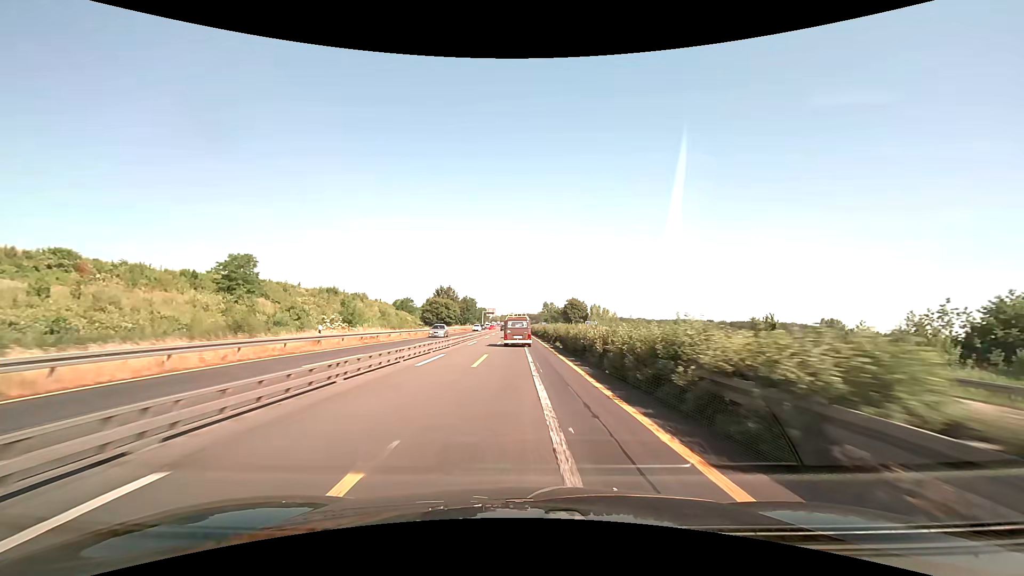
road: motorway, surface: asphalt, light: Day
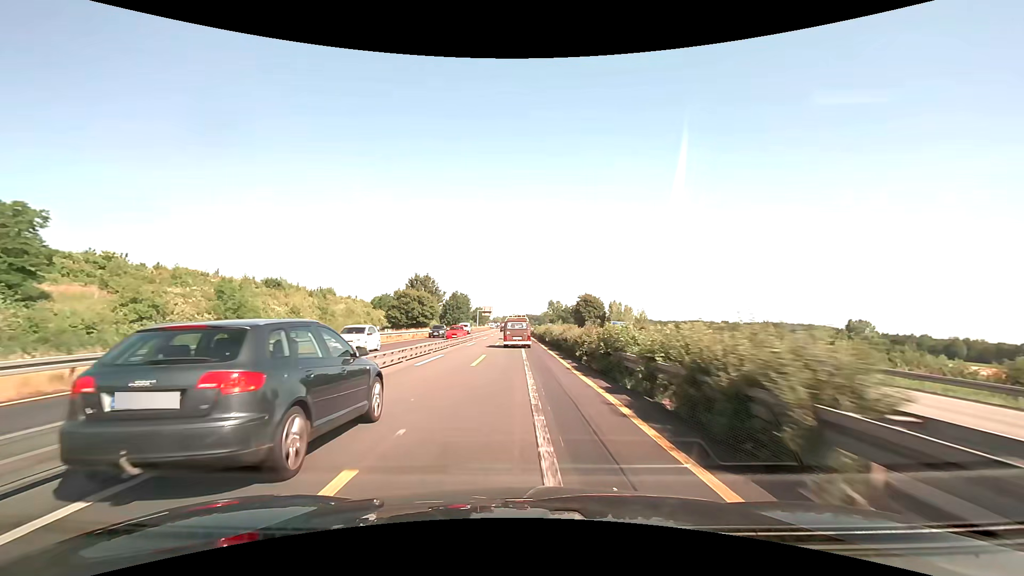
(-0.2, +35.3) m; 0°
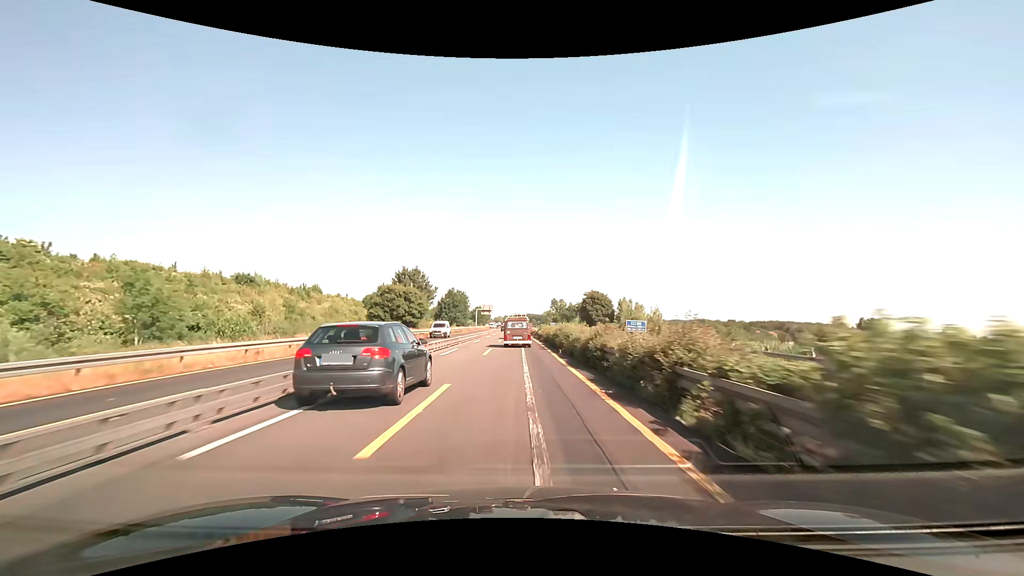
(0.0, +11.9) m; 0°
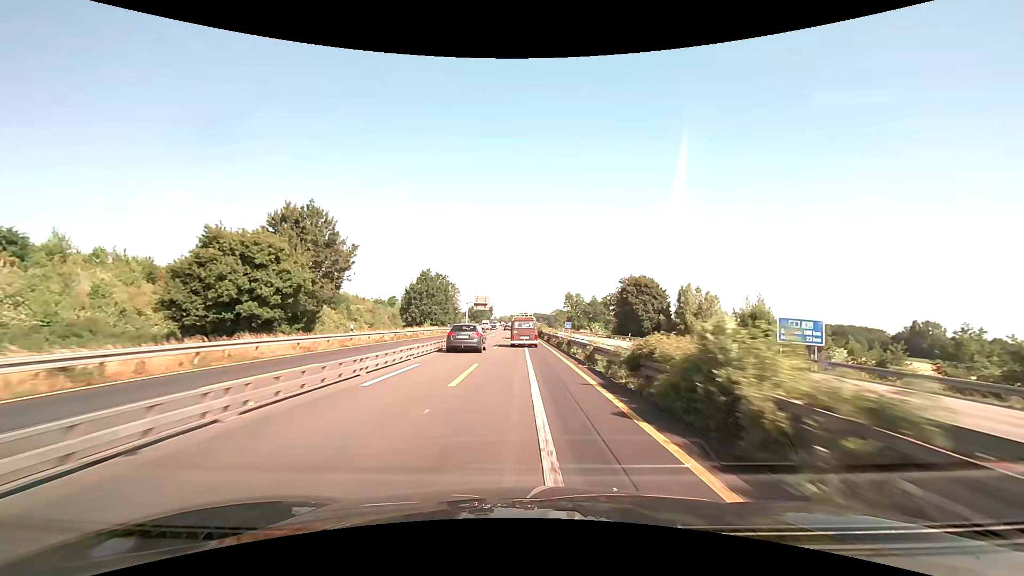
(-0.6, +47.9) m; -1°
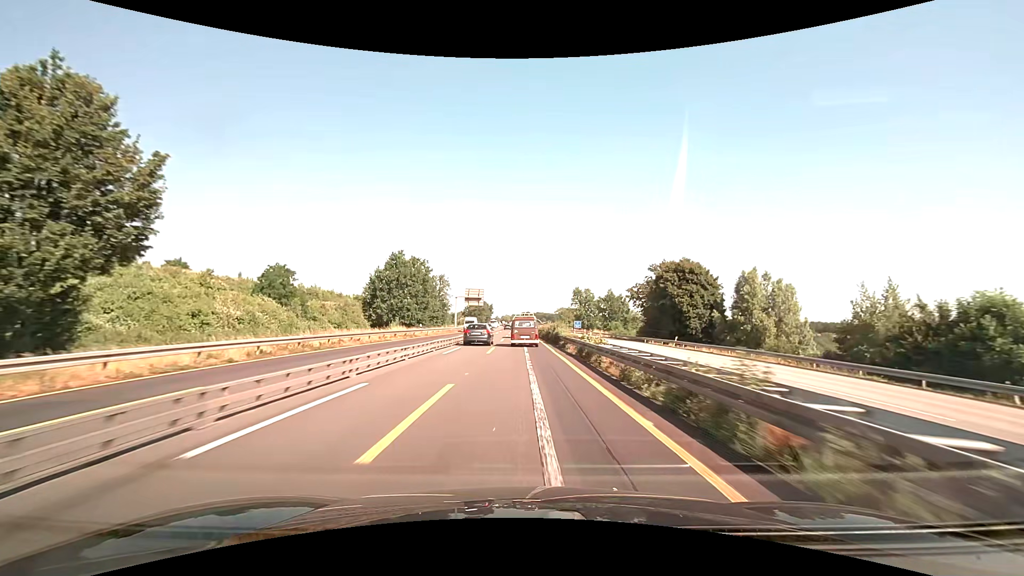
(0.0, +24.1) m; 0°
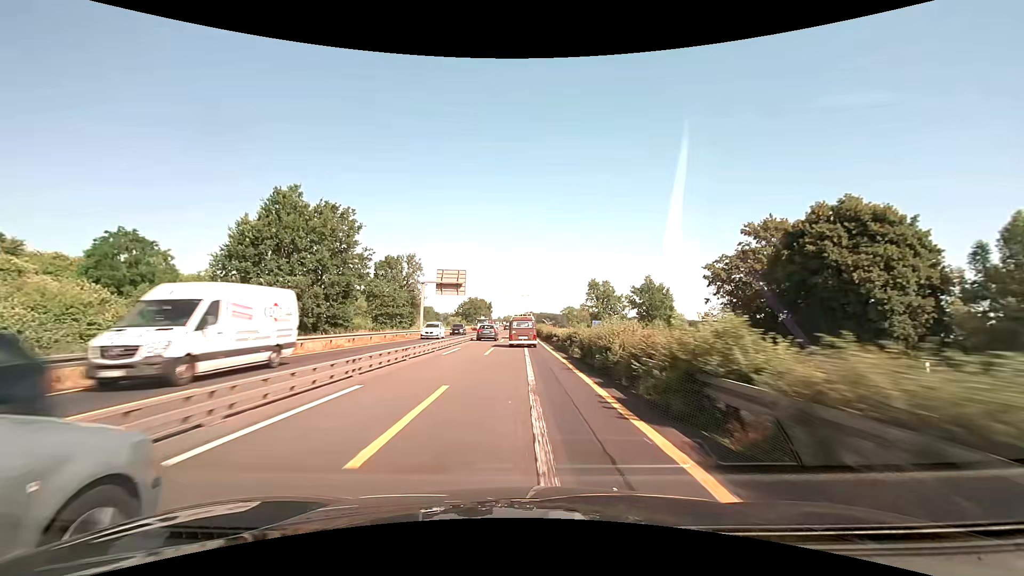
(-0.1, +35.9) m; 0°
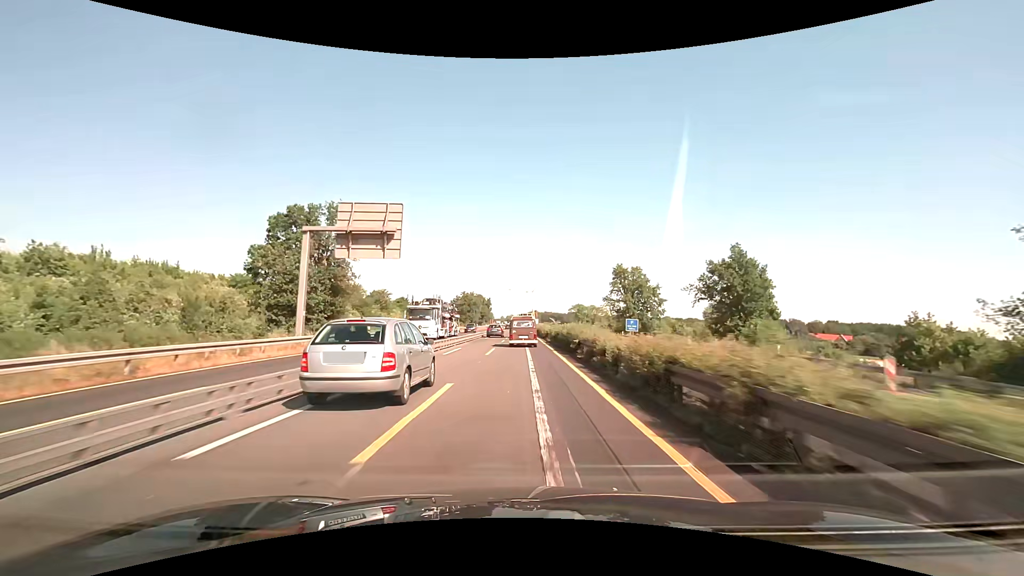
(-0.1, +35.8) m; 0°
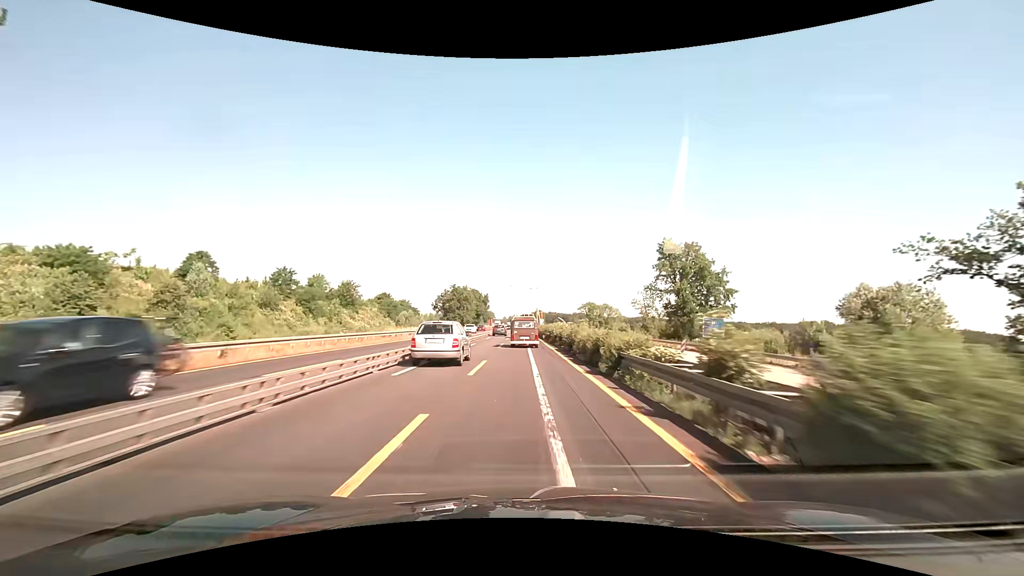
(-0.1, +35.7) m; 0°
